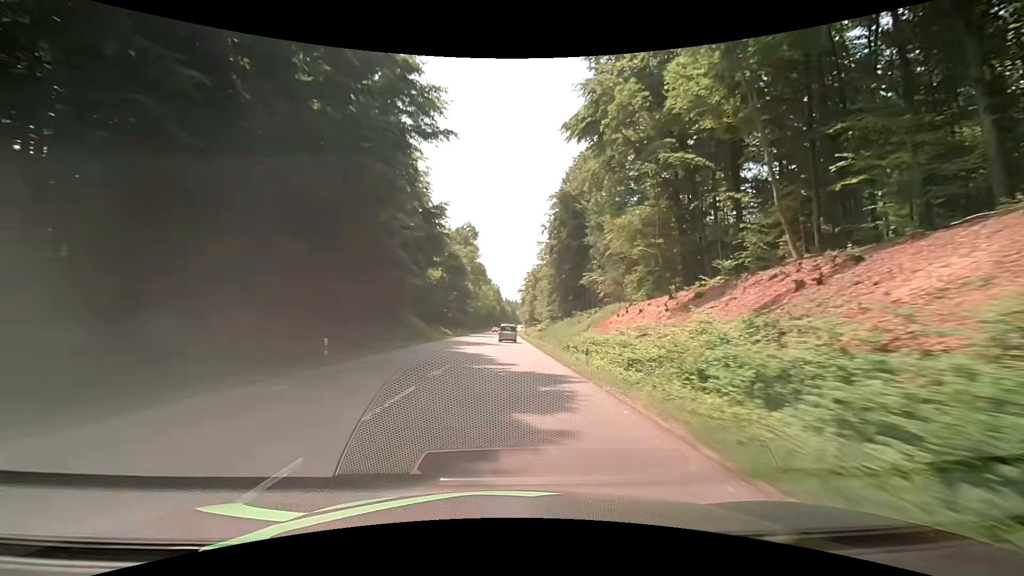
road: secondary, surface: asphalt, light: Day
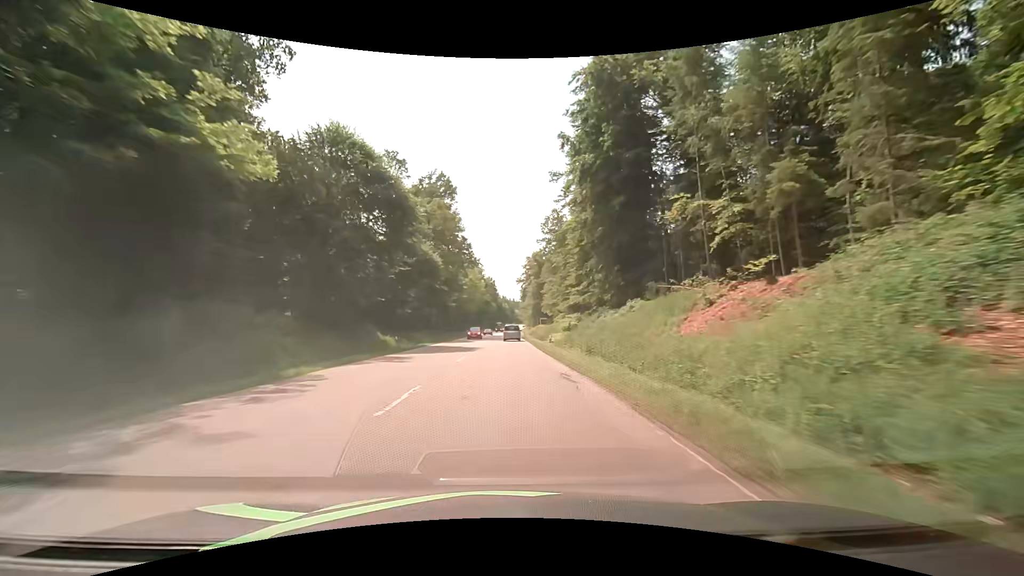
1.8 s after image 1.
(+0.2, +42.5) m; +1°
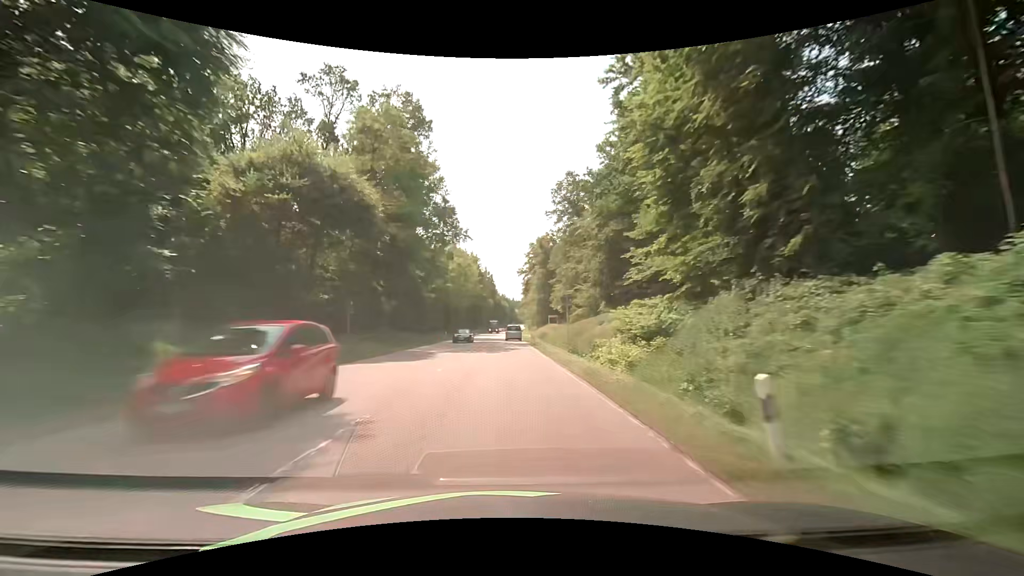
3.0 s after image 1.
(-0.2, +28.3) m; -1°
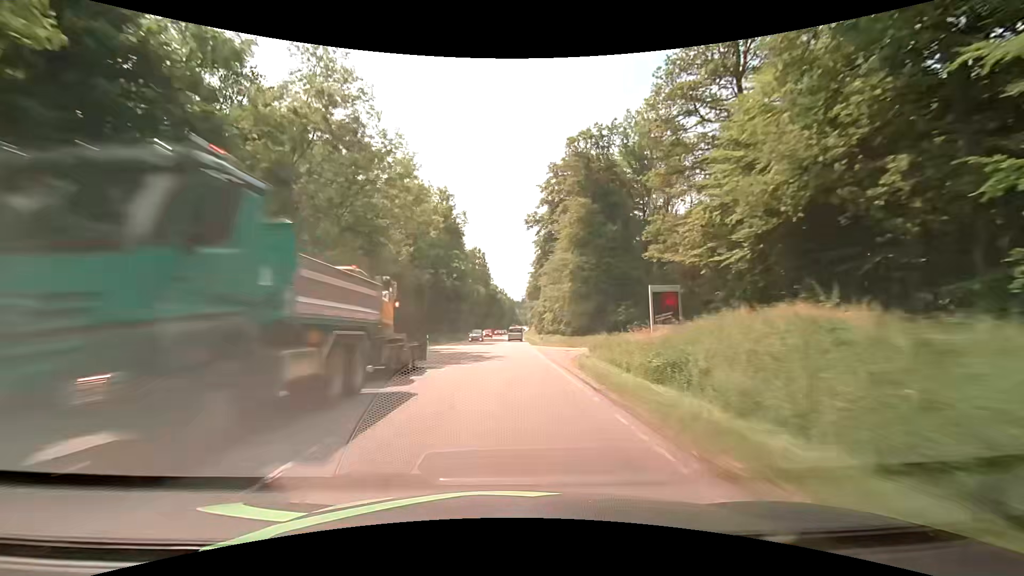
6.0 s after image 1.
(+0.2, +70.8) m; 0°
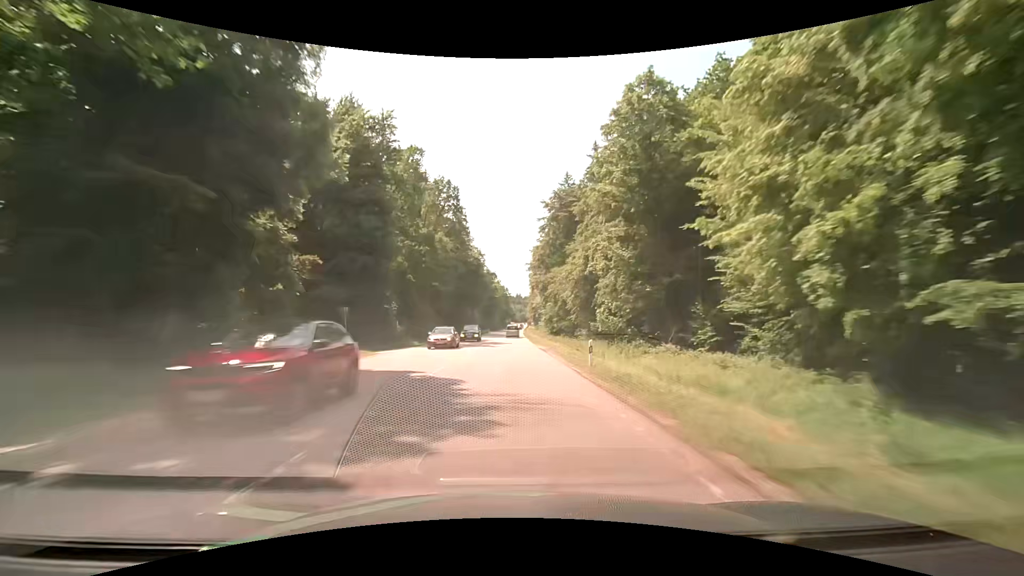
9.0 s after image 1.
(+0.5, +70.8) m; 0°
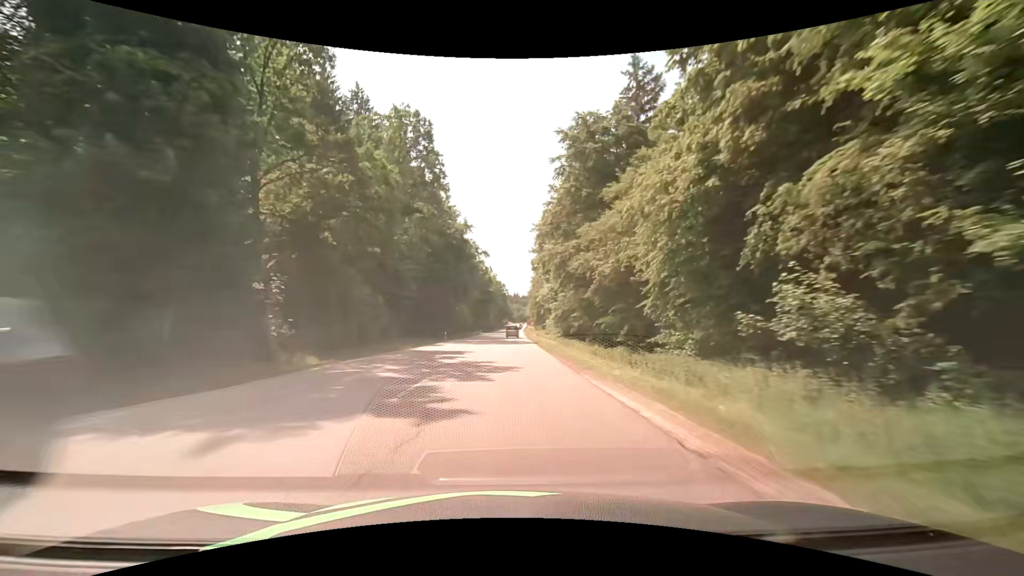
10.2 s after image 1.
(+0.5, +28.4) m; +1°
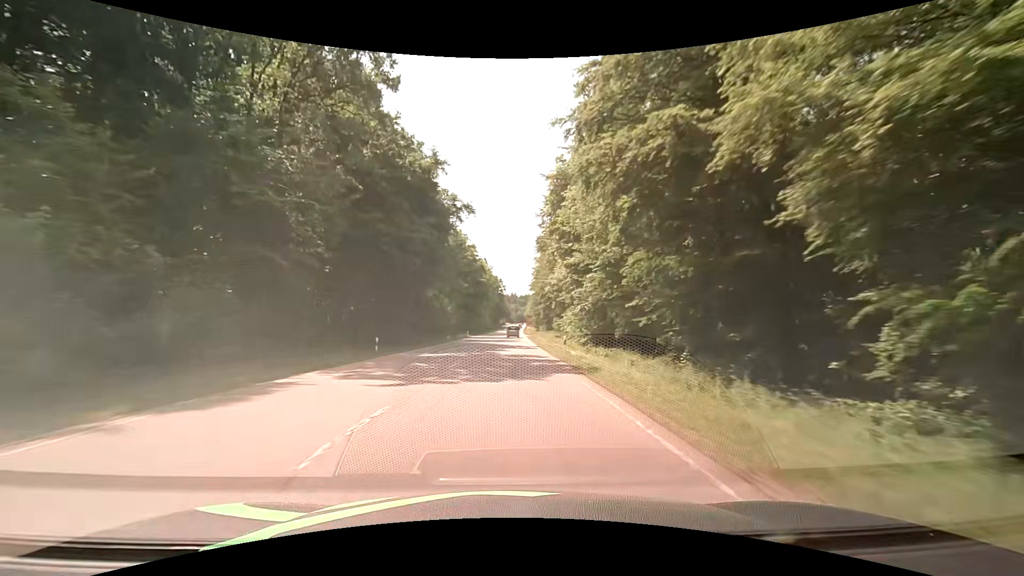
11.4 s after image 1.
(+0.1, +28.4) m; +1°
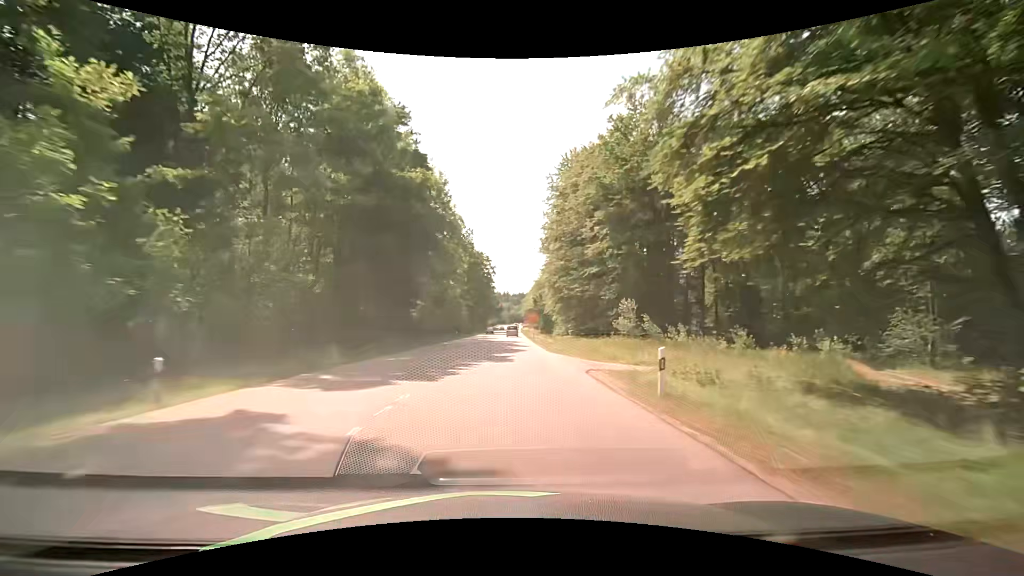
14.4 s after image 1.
(+0.4, +70.8) m; +1°
(0, +10) (0, +20) (0, +30) (0, +40) (0, +50) (0, +60) (0, +70) (0, +80) (0, +90) (0, +100) m
